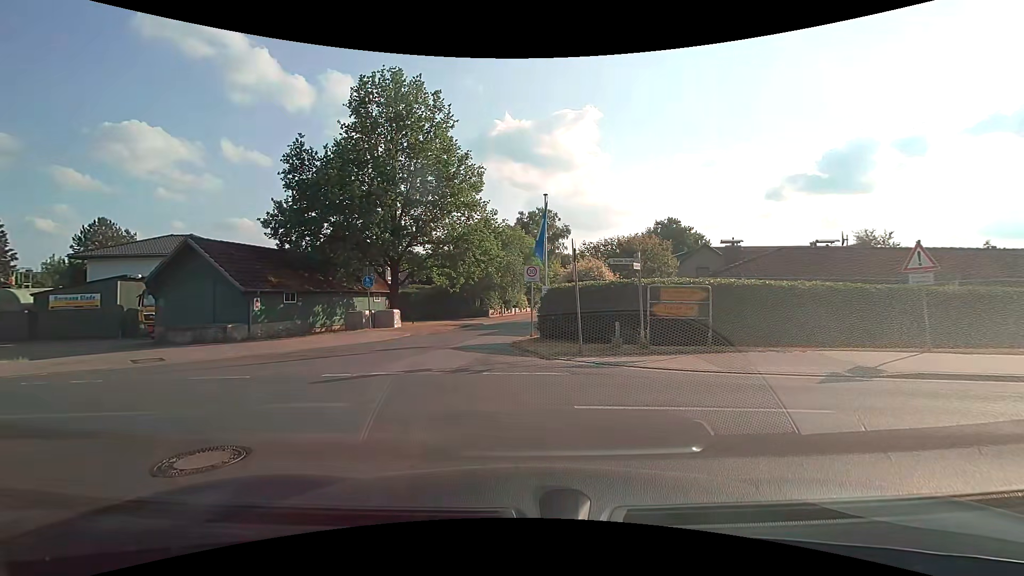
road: residential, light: Day
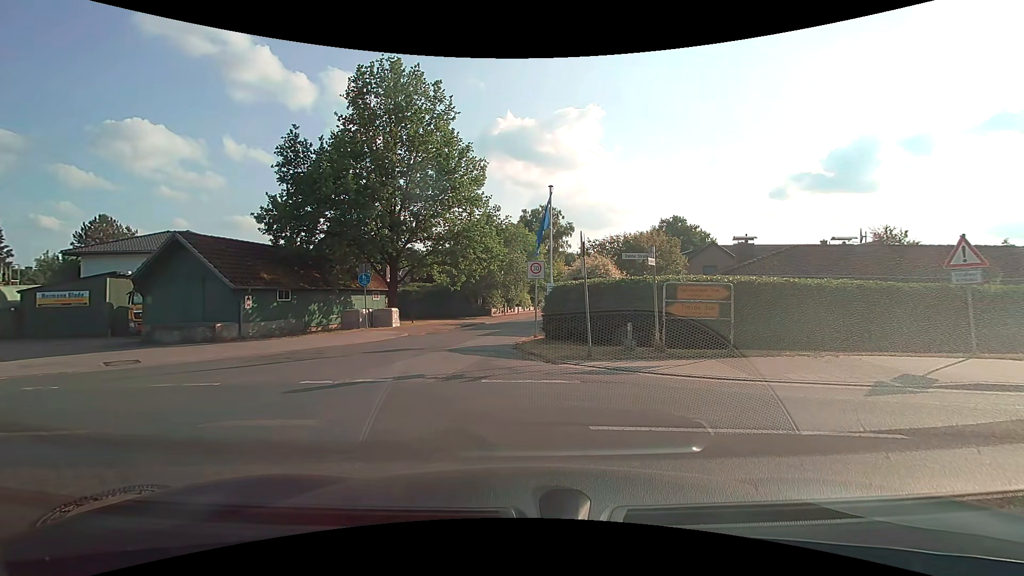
(0.0, +1.1) m; 0°
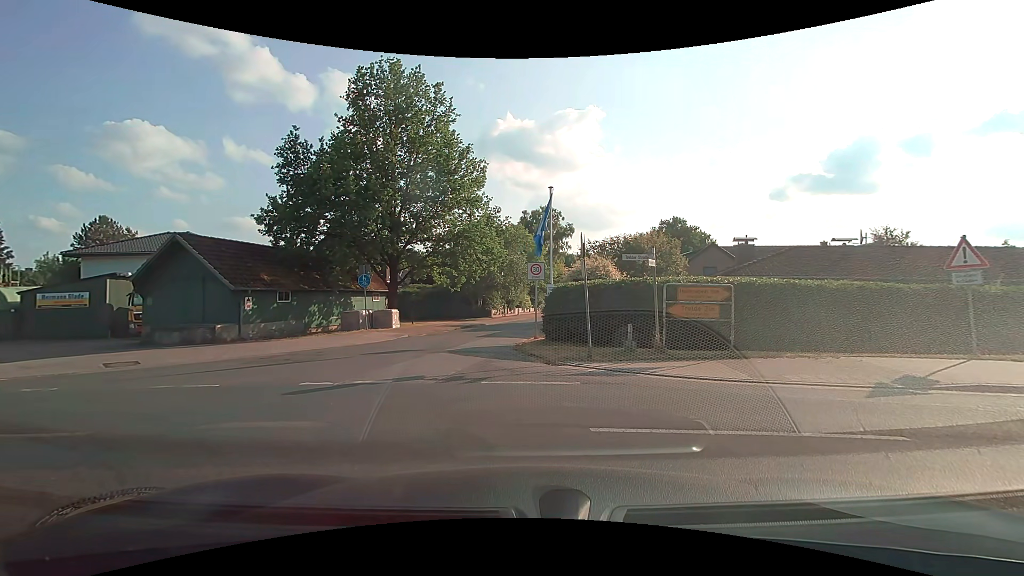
(0.0, 0.0) m; 0°
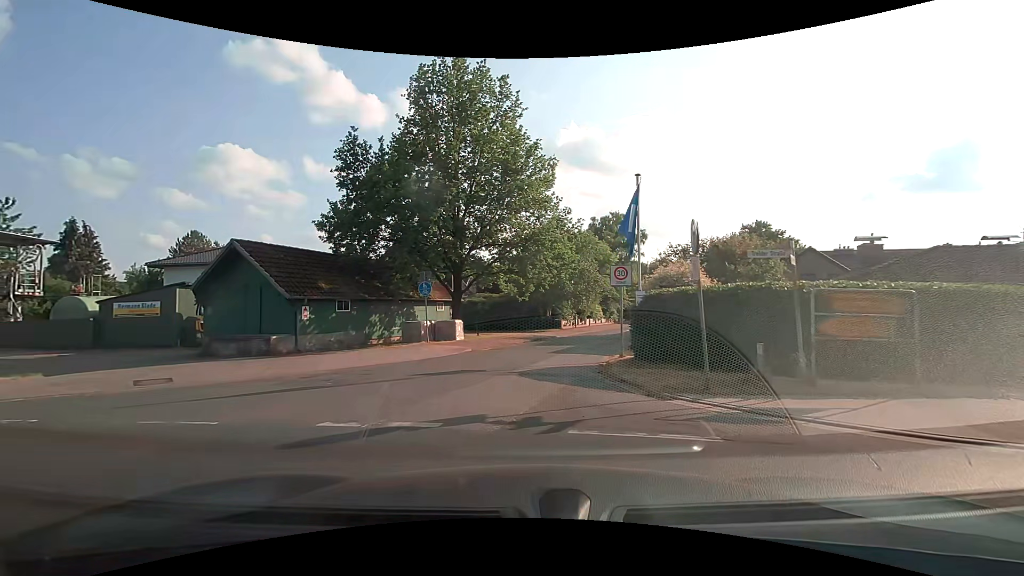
(-0.1, +2.9) m; -6°
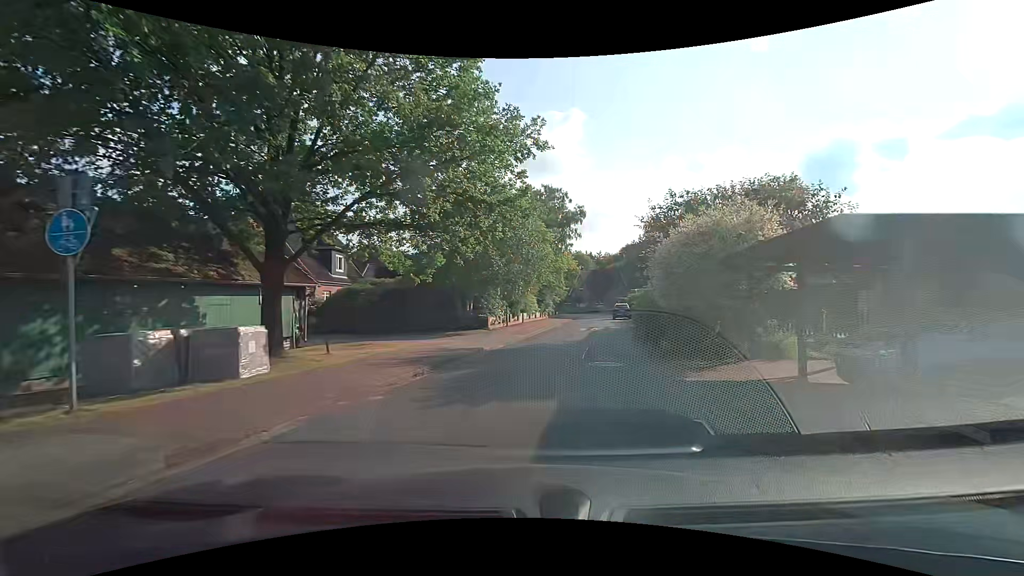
(+0.1, +14.7) m; +9°
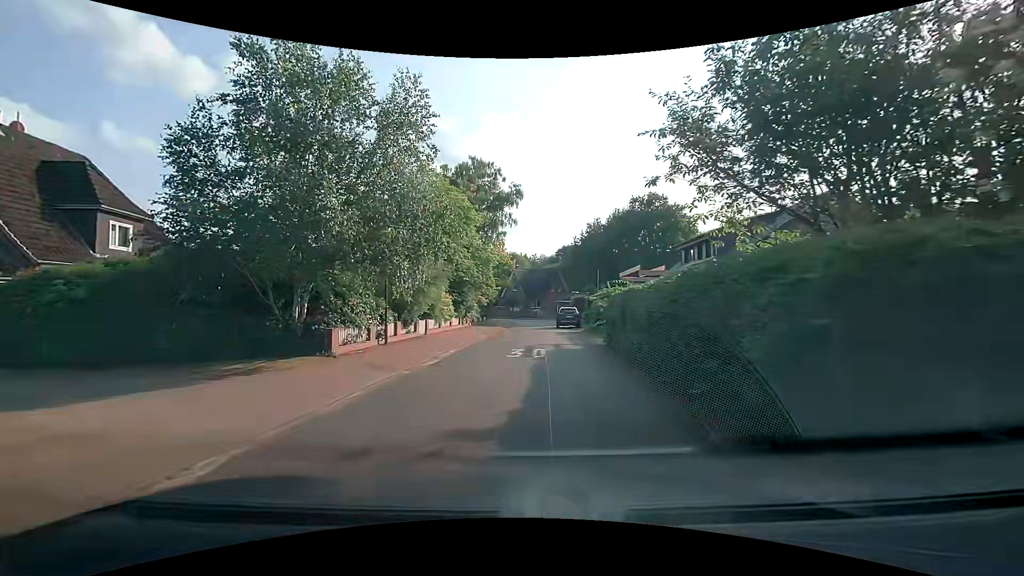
(+1.4, +13.7) m; +9°
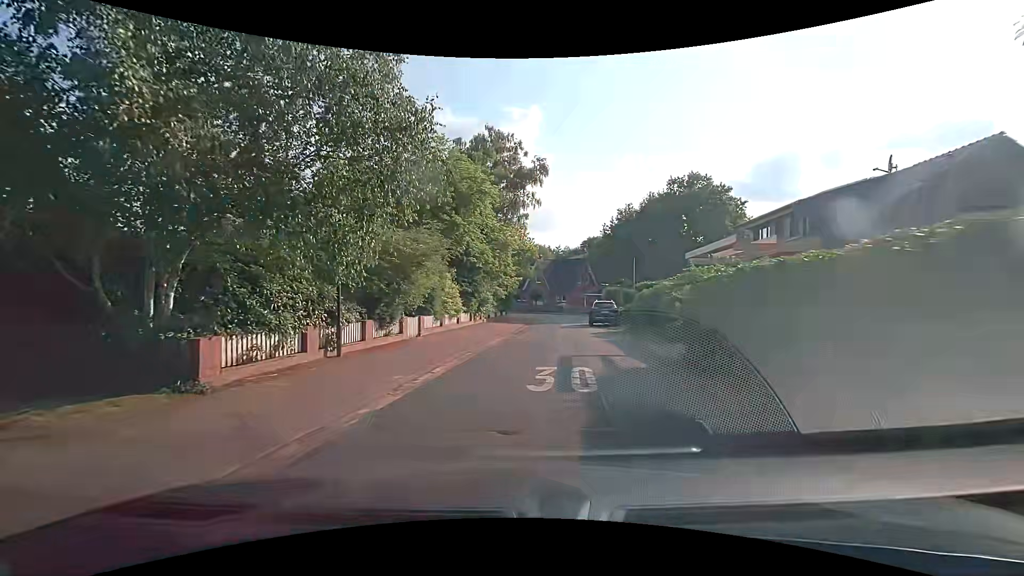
(-0.2, +6.8) m; -4°
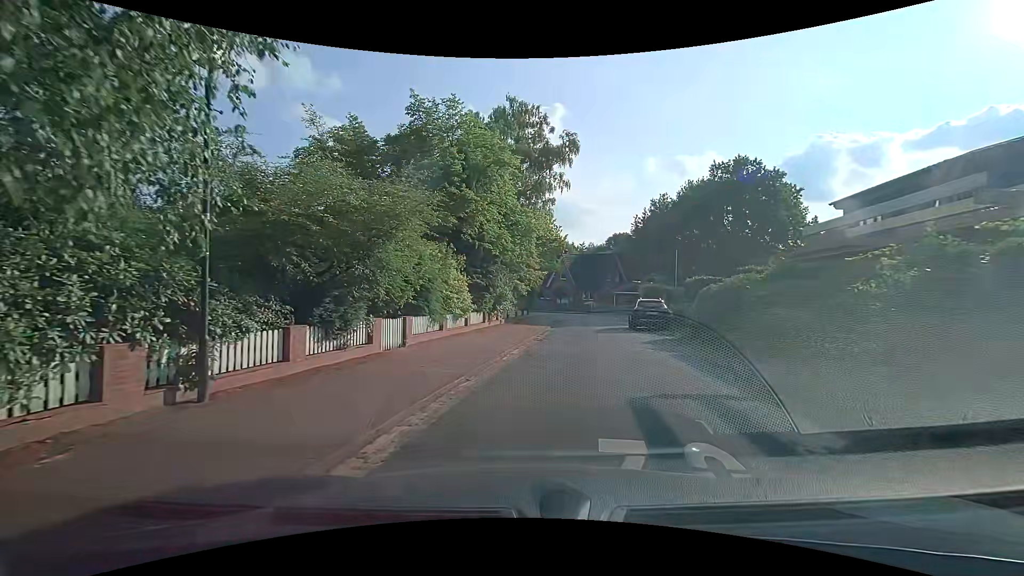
(-0.1, +5.9) m; -2°
